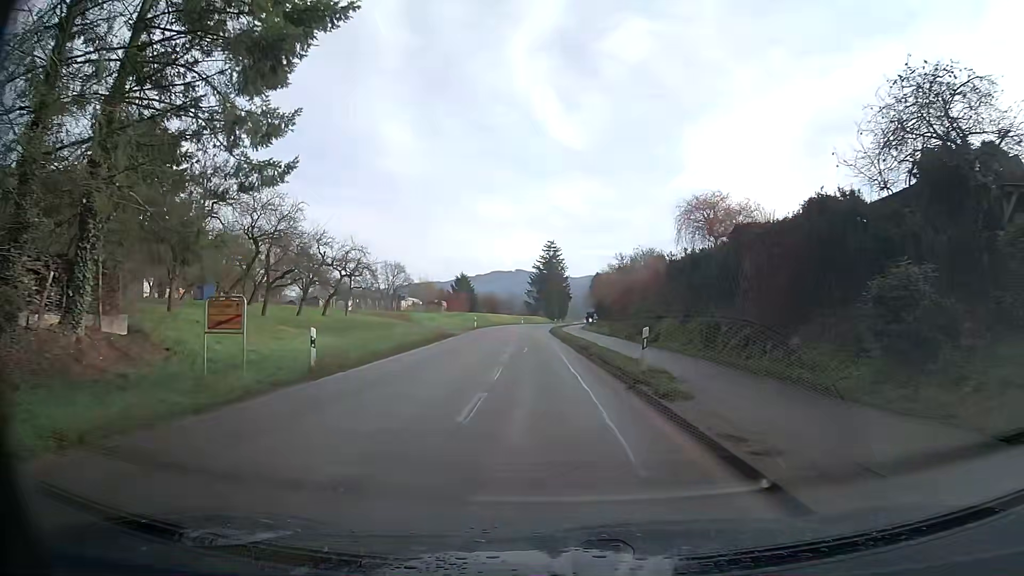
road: secondary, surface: asphalt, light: Day
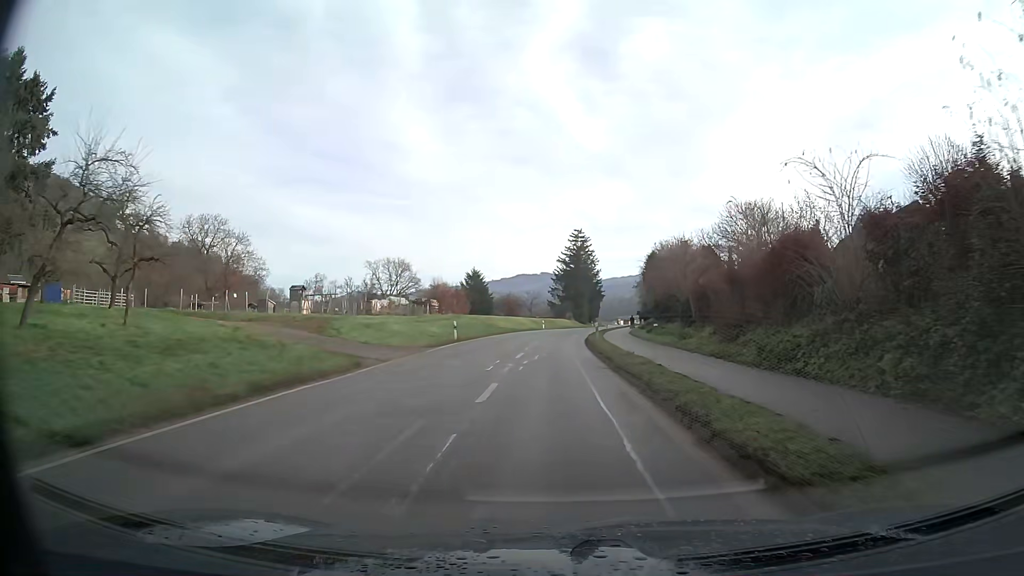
(-0.7, +28.2) m; -2°
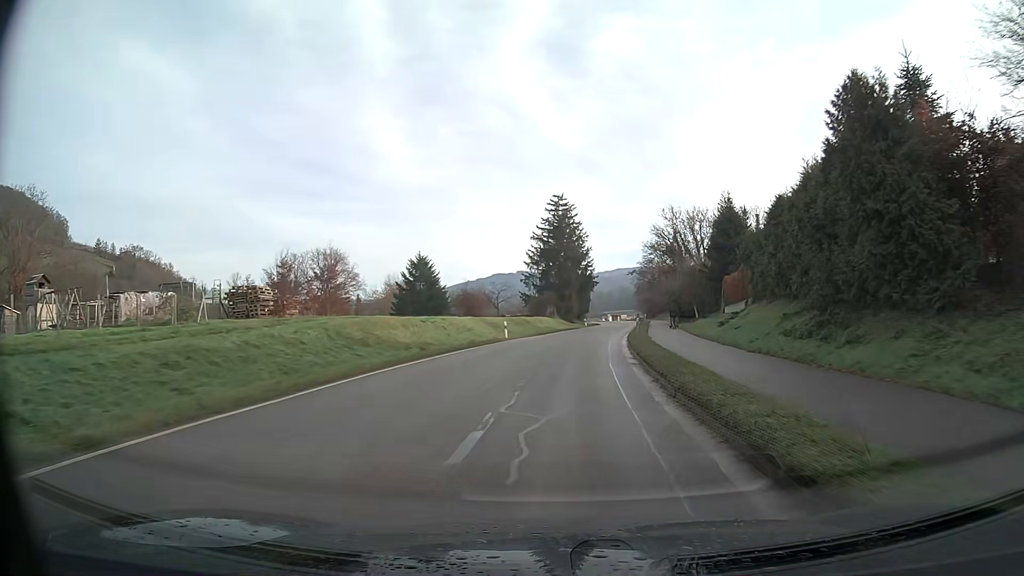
(+0.6, +40.6) m; +3°
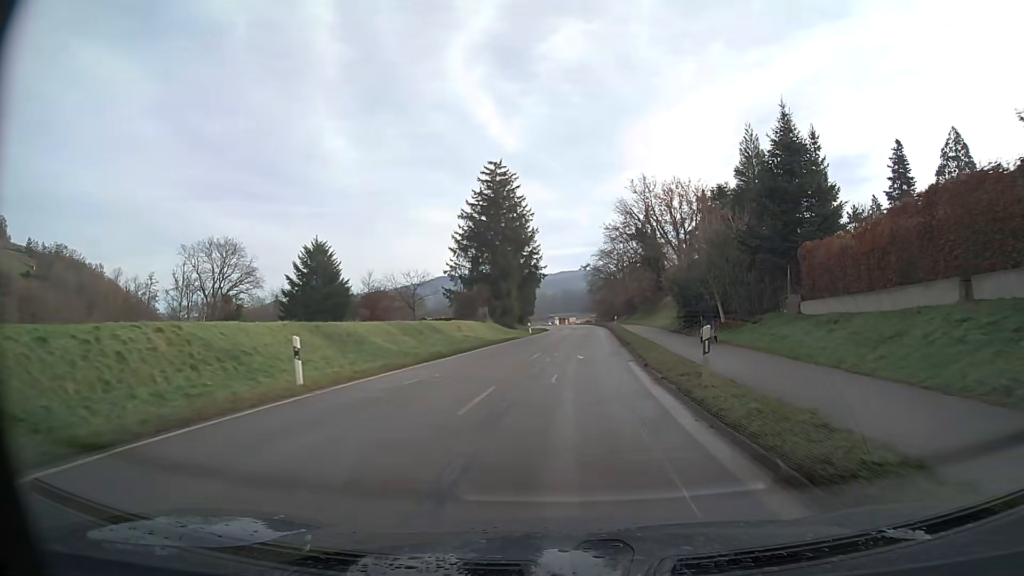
(+1.1, +26.6) m; +5°
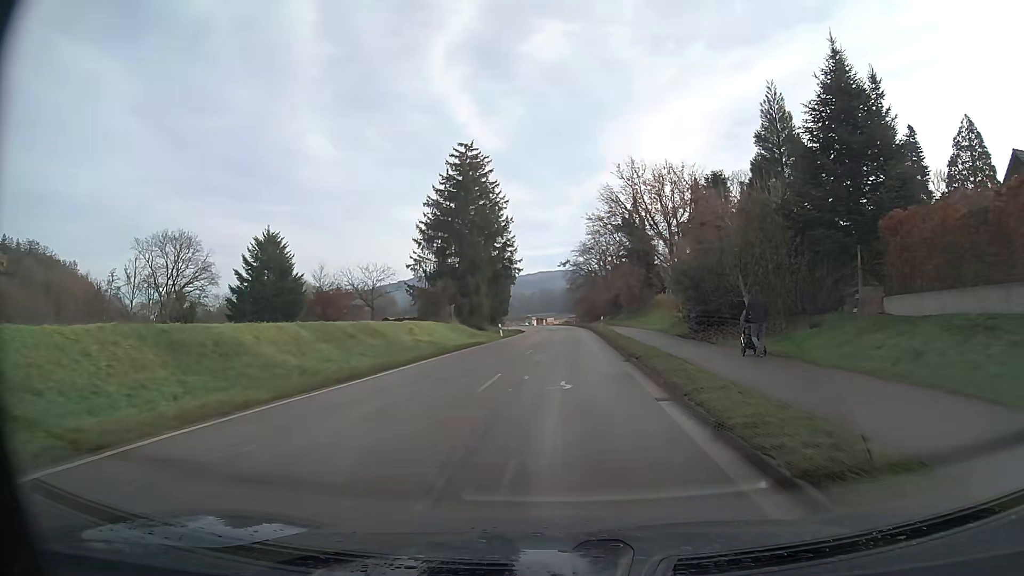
(+0.1, +9.3) m; +1°
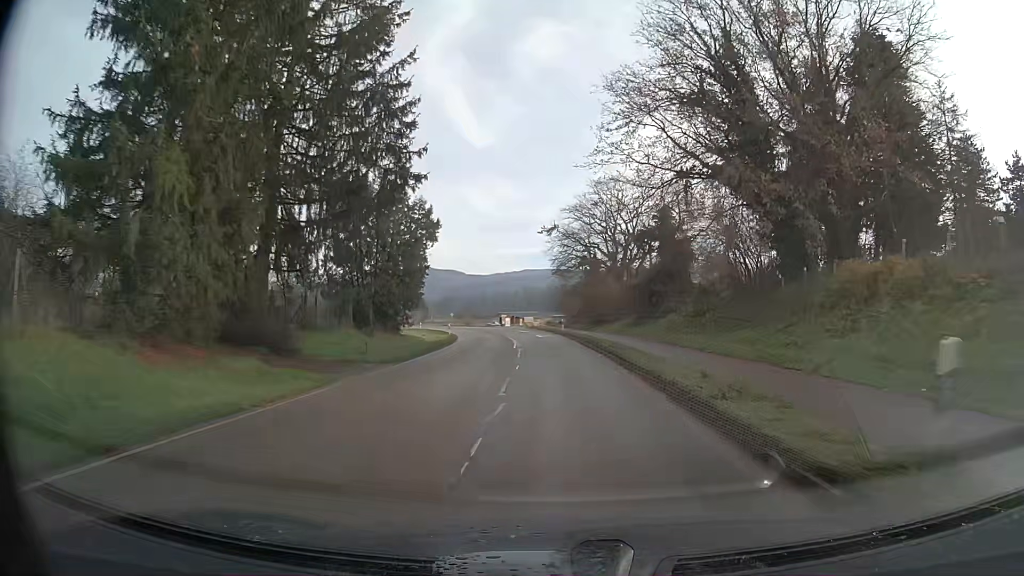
(+0.8, +48.1) m; +1°
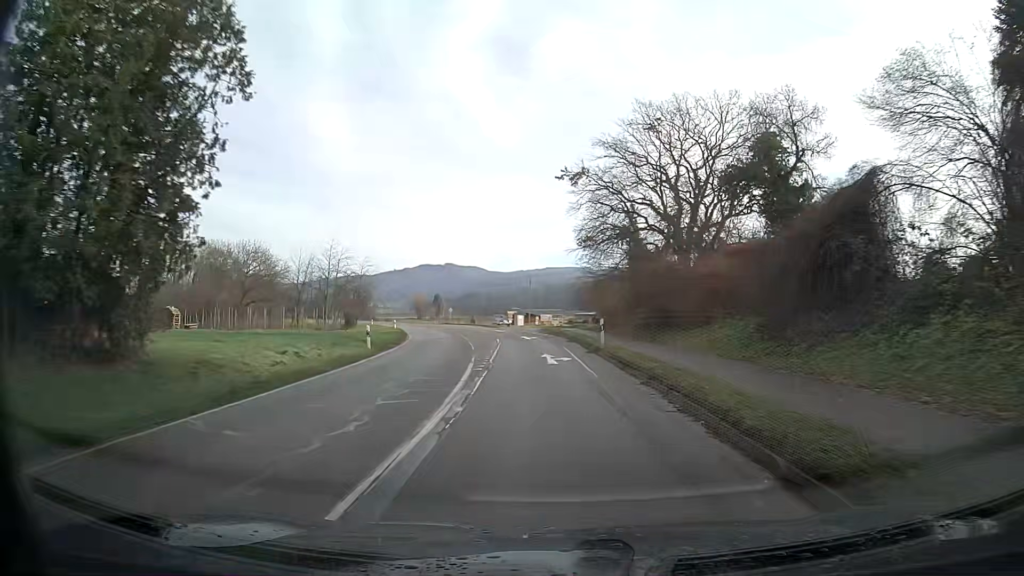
(-0.4, +29.1) m; -2°
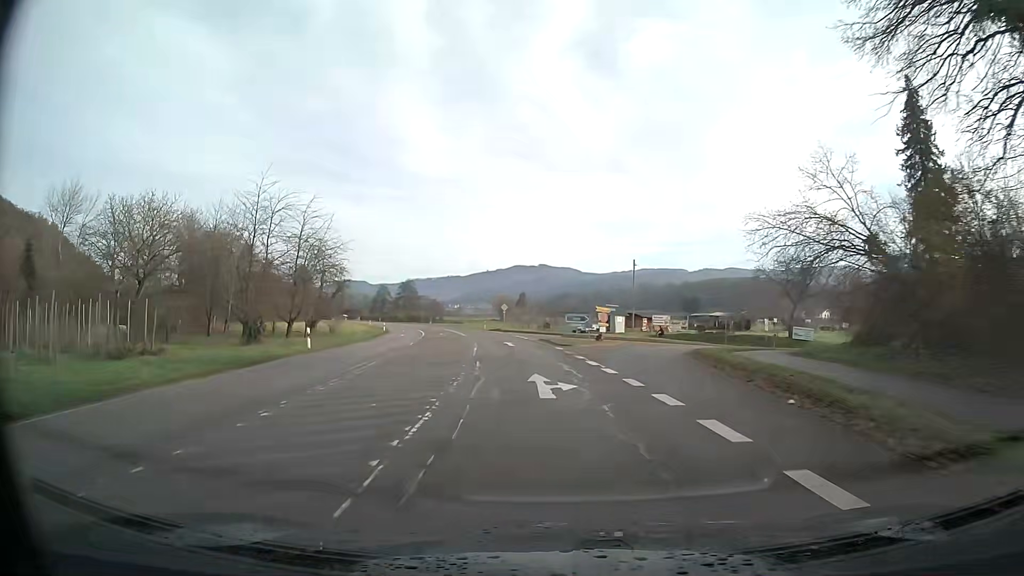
(-3.2, +47.6) m; -9°
(0, +10) (-1, +20) (-2, +30) (-3, +40) (-4, +50) (-6, +60) (-8, +69) (-10, +79) (-12, +89) (-15, +99) m
